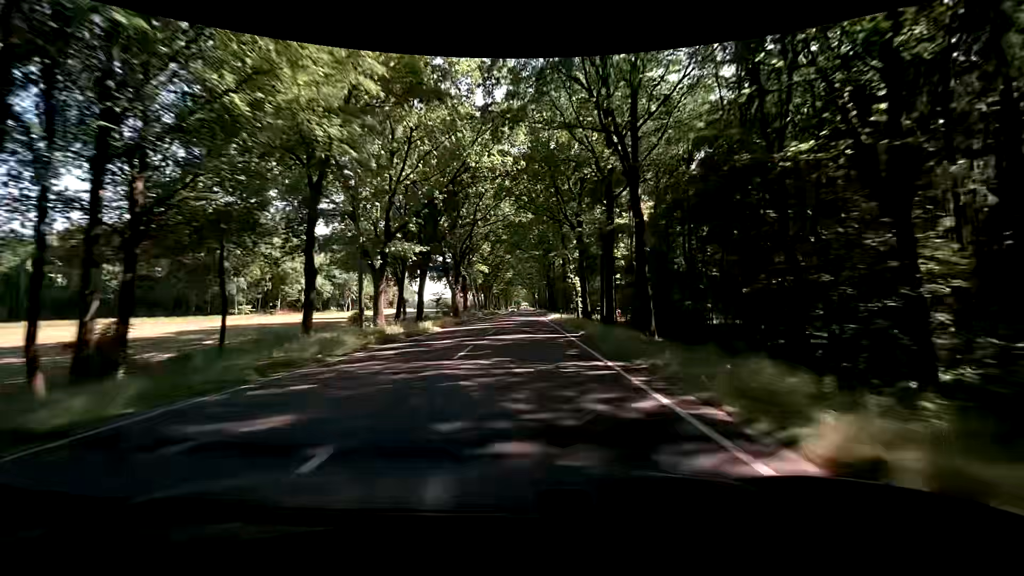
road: primary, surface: asphalt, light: Day
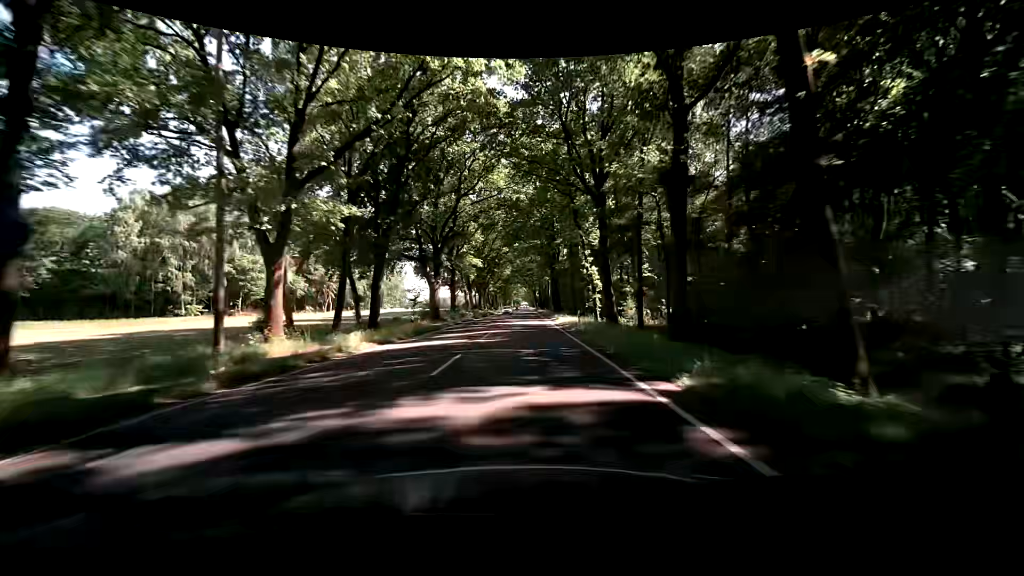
(0.0, +15.4) m; 0°
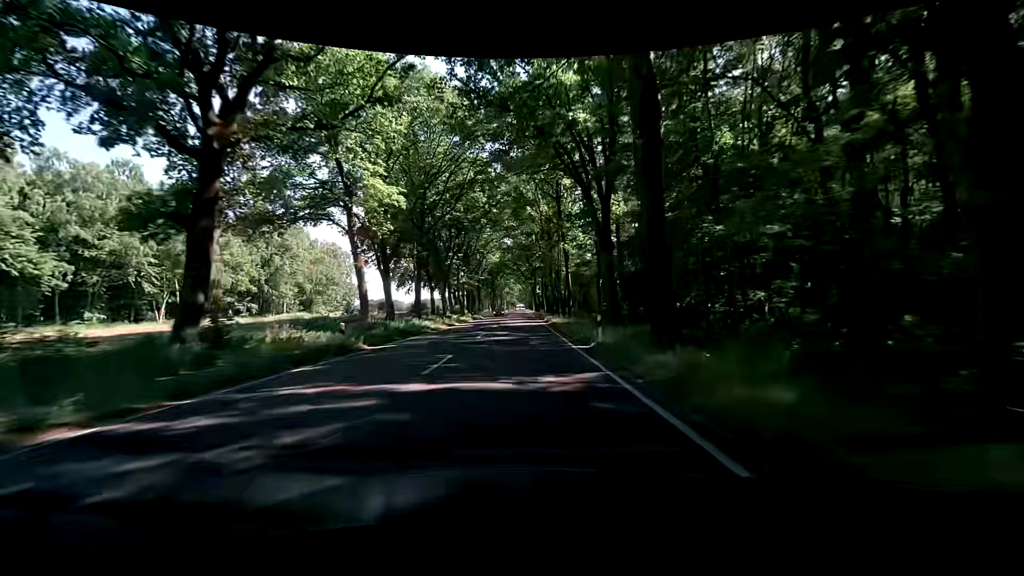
(+0.8, +61.1) m; +1°
(0, +10) (0, +20) (0, +30) (0, +40) (0, +50) (0, +60) (0, +70) (0, +80) (0, +90) (0, +100) m
